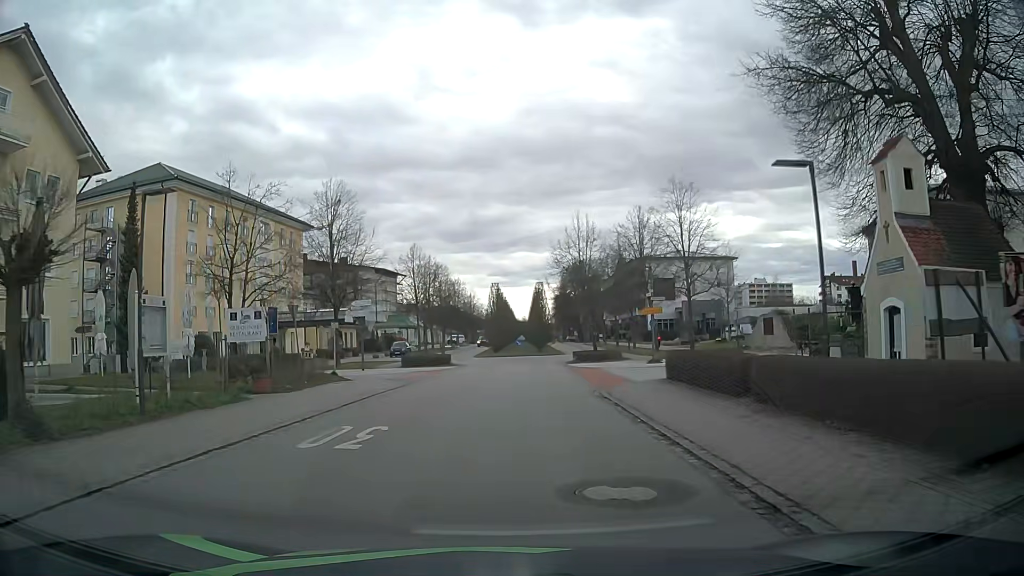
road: residential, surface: asphalt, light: Day
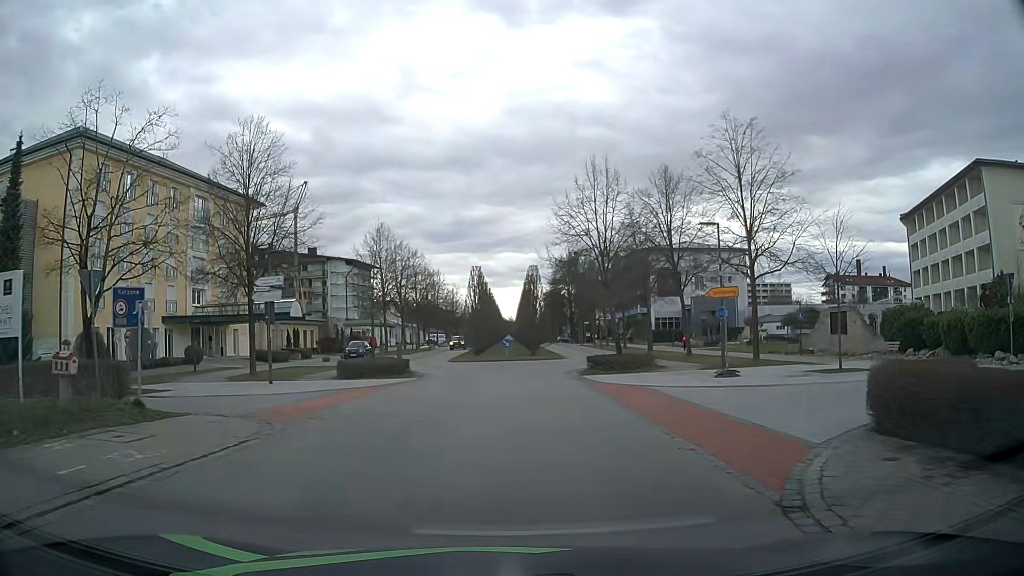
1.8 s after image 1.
(+0.1, +13.9) m; +1°
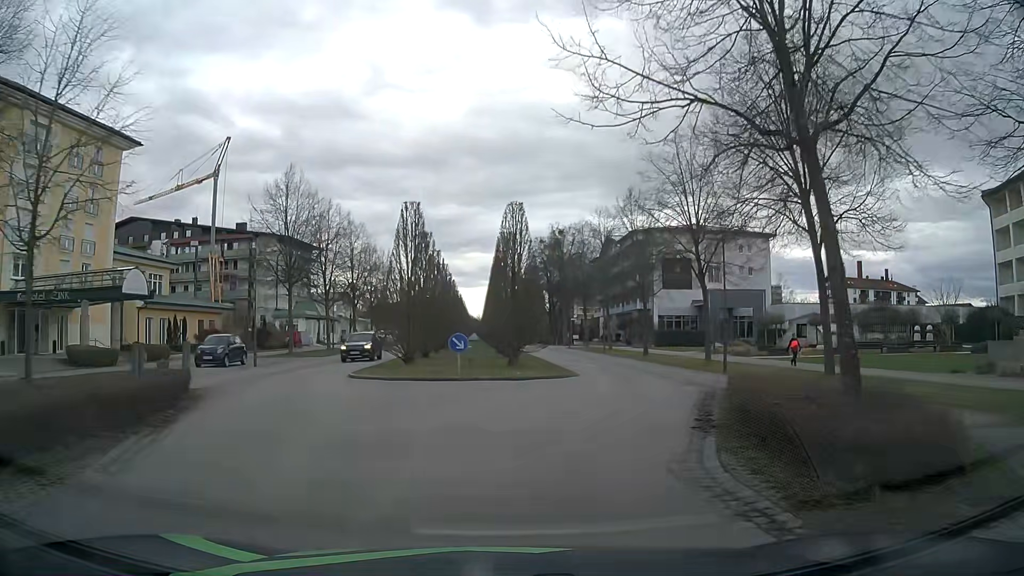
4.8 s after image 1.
(+0.4, +22.5) m; +3°
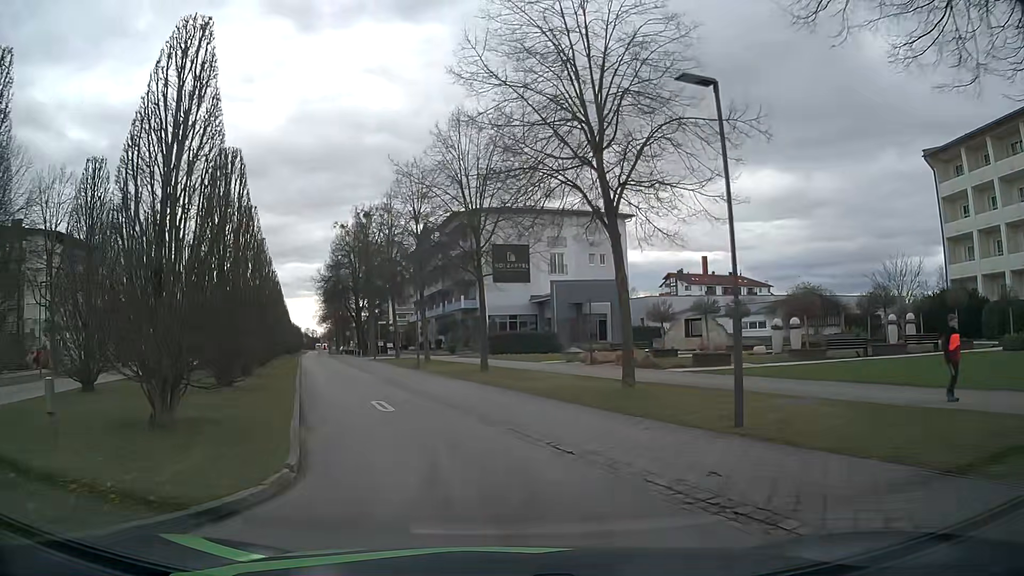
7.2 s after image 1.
(+2.2, +16.9) m; +16°
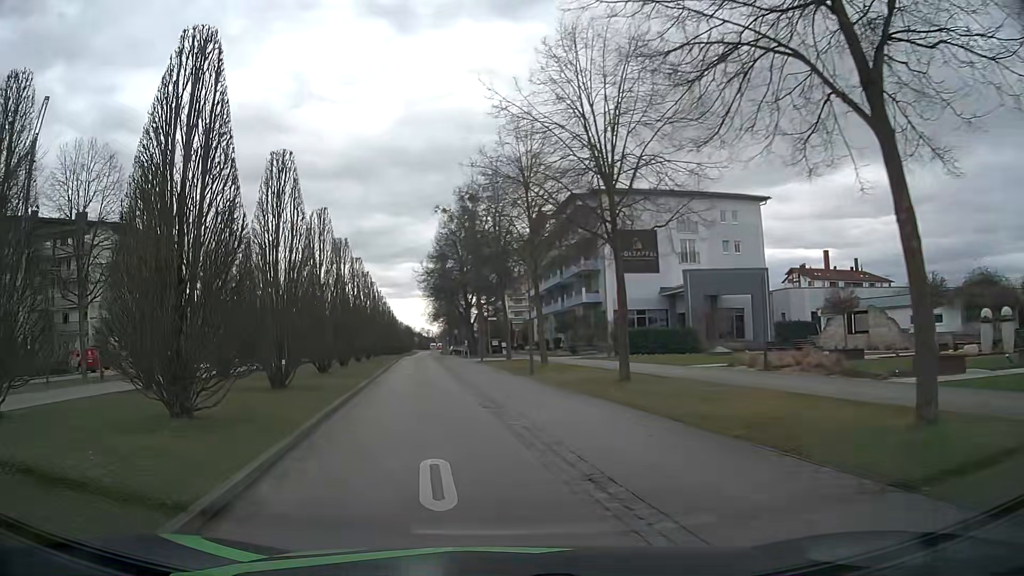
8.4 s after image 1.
(-0.5, +8.3) m; -9°
(-1, +10) (-3, +20) (-4, +30) (-6, +40) (-7, +49) (-9, +59) (-10, +69) (-11, +79) (-13, +89) (-14, +99) m
